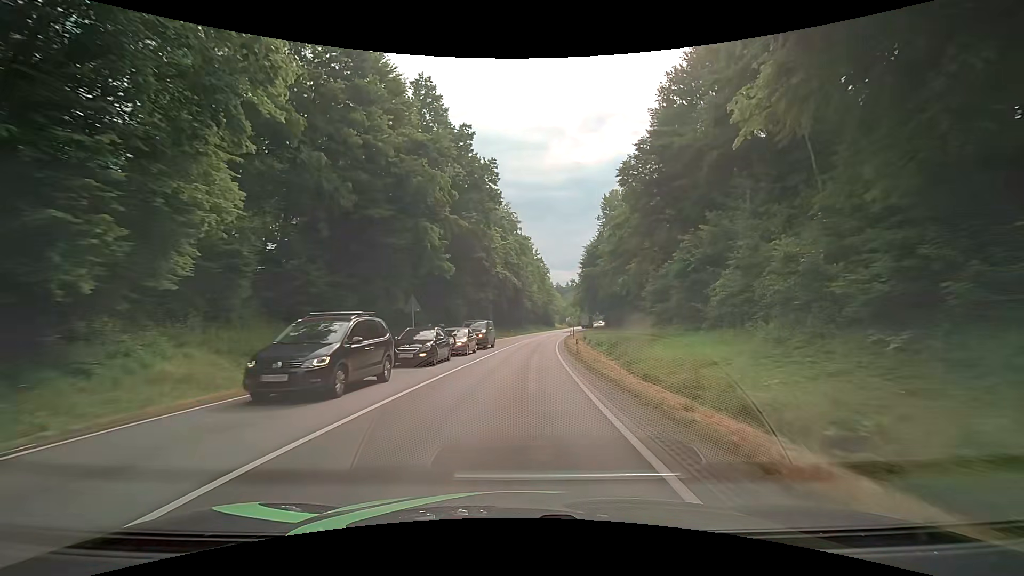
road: primary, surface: asphalt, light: Day
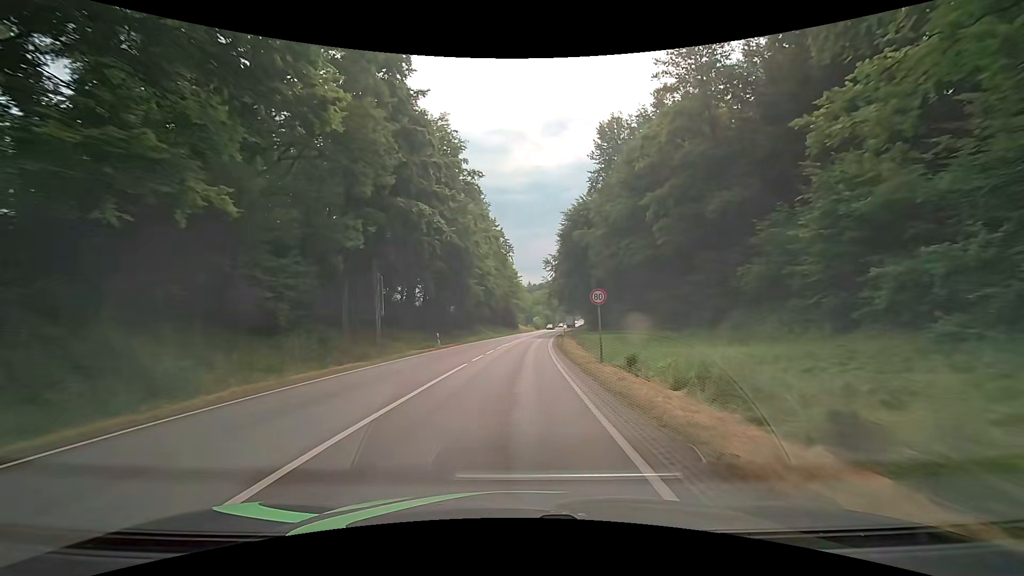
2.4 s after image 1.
(+1.6, +40.3) m; +4°
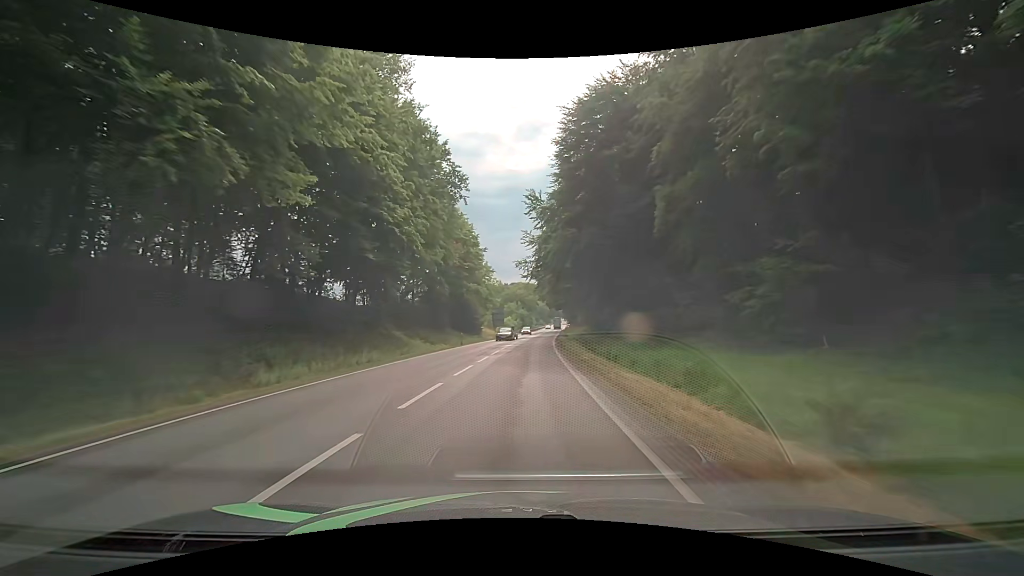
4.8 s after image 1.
(+1.4, +42.8) m; +4°
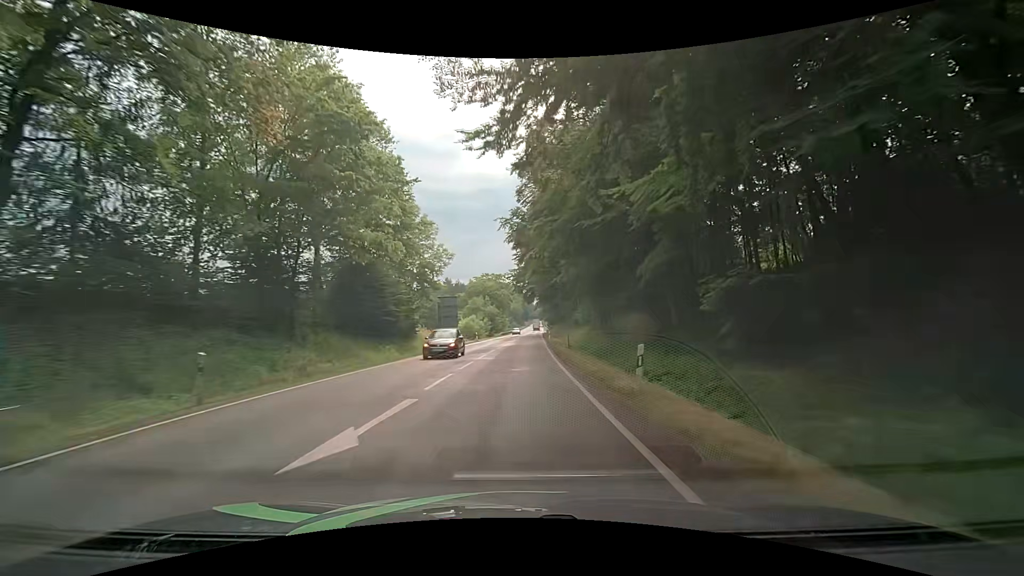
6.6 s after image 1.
(+0.9, +33.2) m; +3°
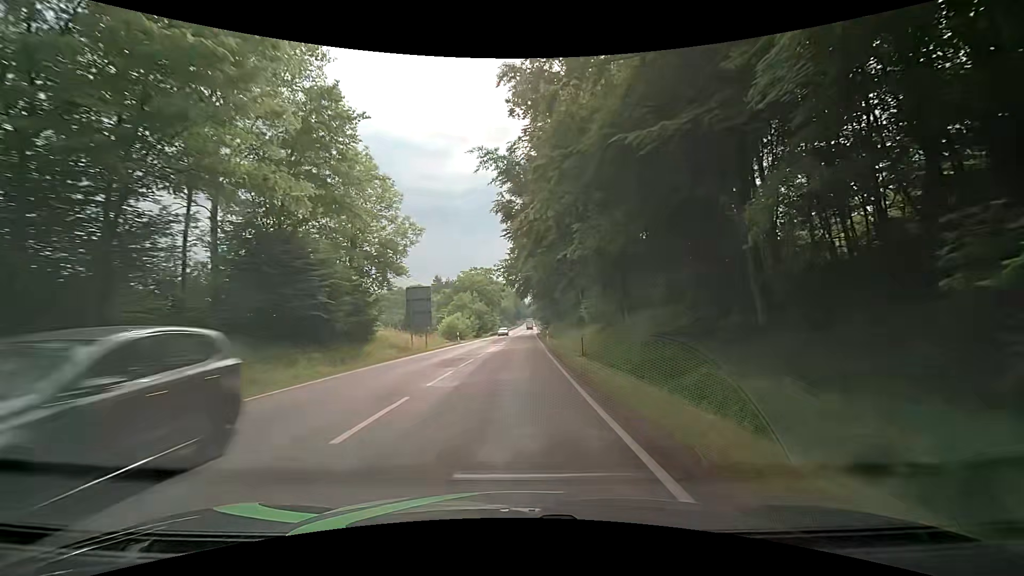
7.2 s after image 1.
(0.0, +11.2) m; +1°
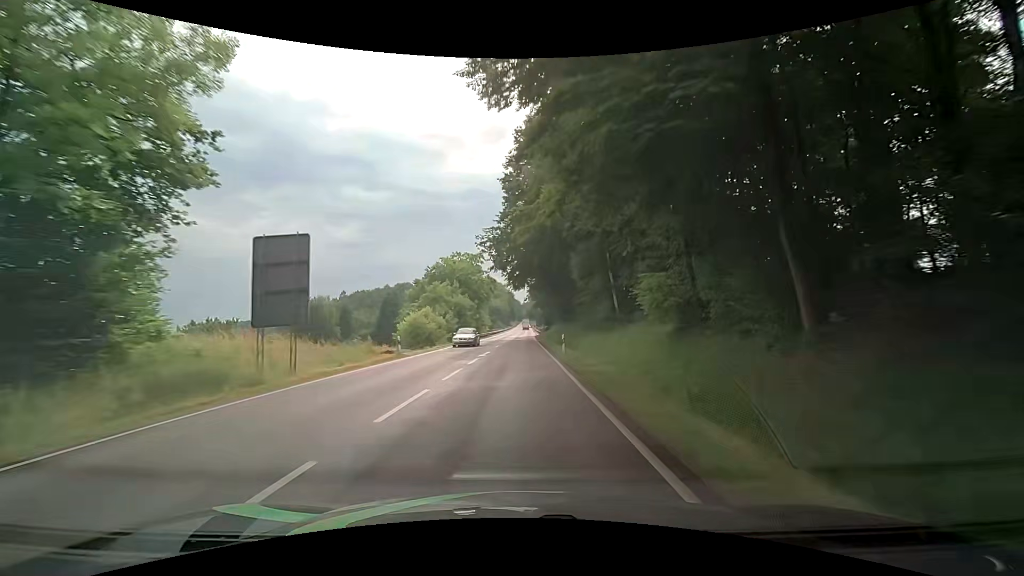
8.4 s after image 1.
(+0.1, +22.7) m; +1°
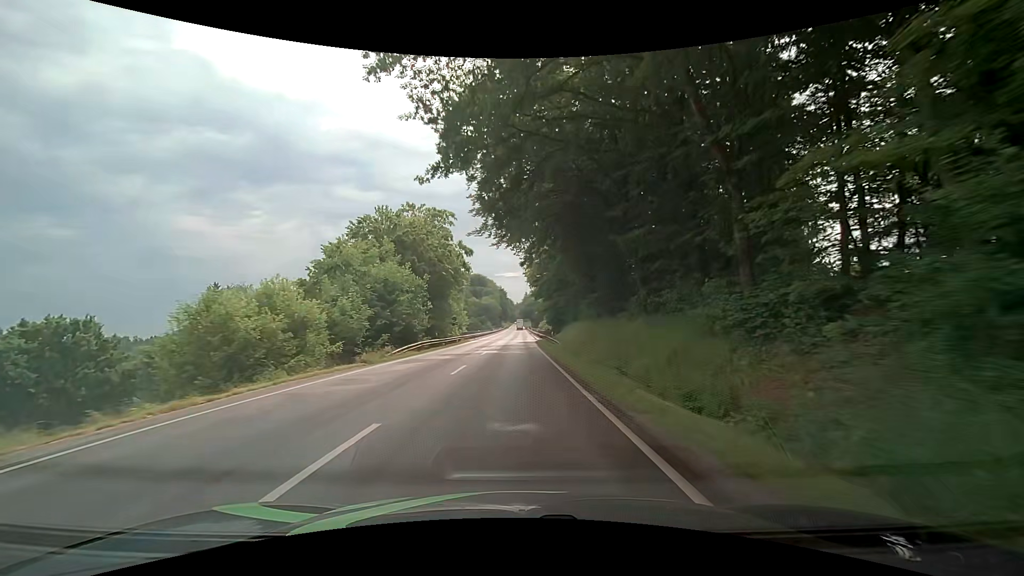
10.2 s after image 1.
(+0.4, +34.6) m; +1°
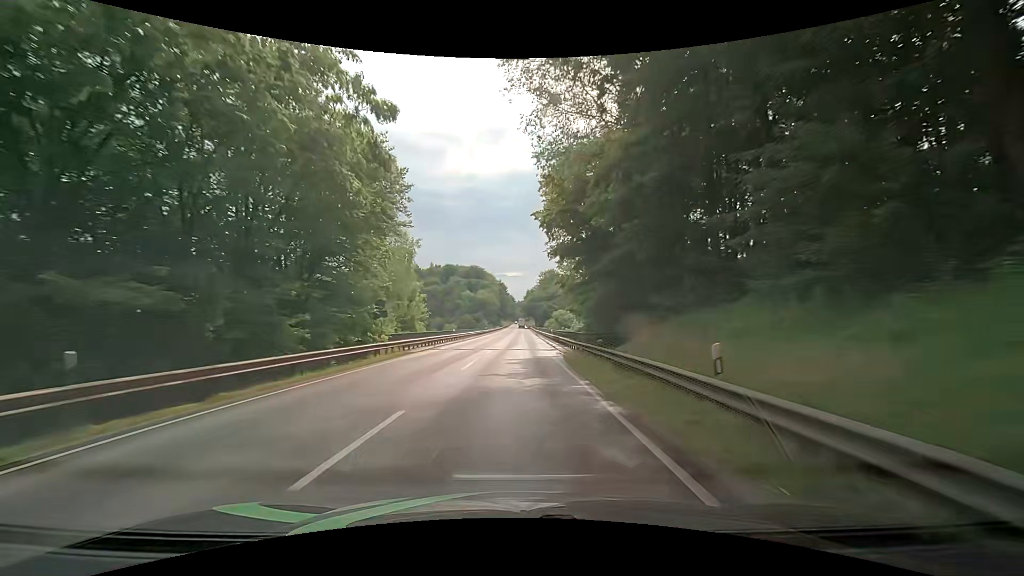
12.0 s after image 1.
(-0.3, +35.1) m; -1°
(0, +10) (0, +20) (0, +30) (0, +40) (0, +50) (+1, +60) (+1, +70) (+1, +80) (+1, +90) (+1, +100) m
